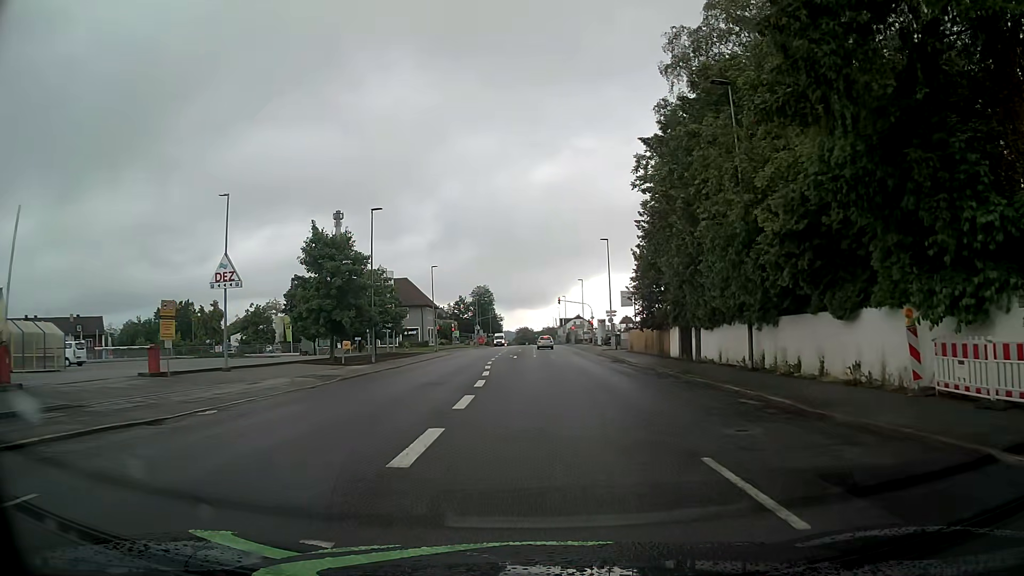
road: tertiary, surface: asphalt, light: Day
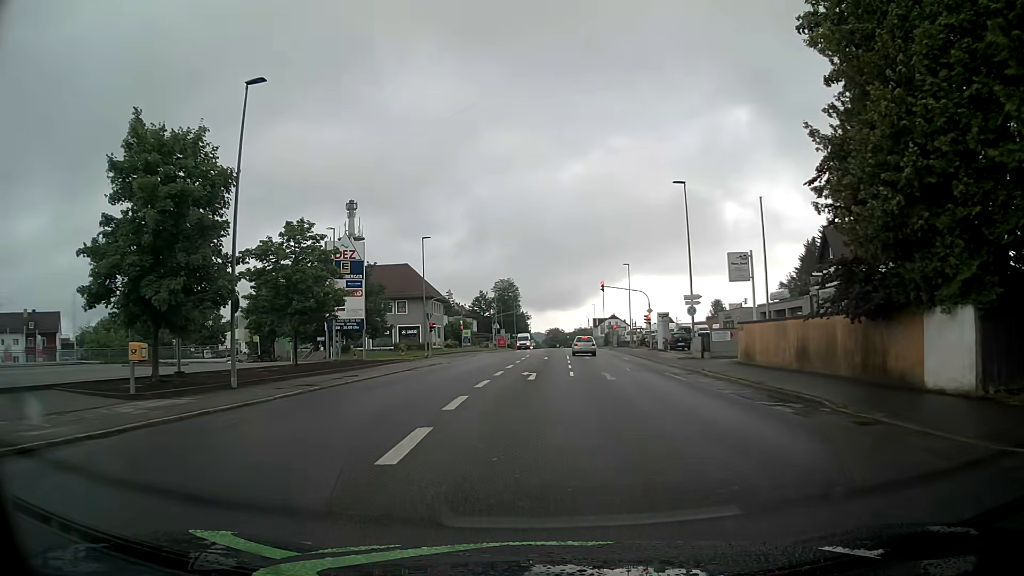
(-0.4, +24.1) m; -2°
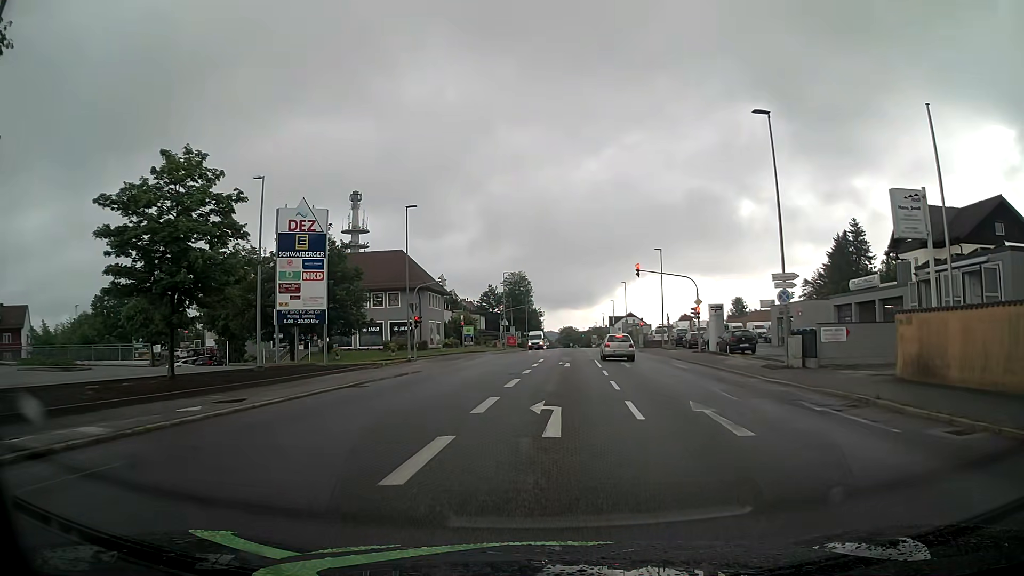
(-0.4, +12.9) m; -2°
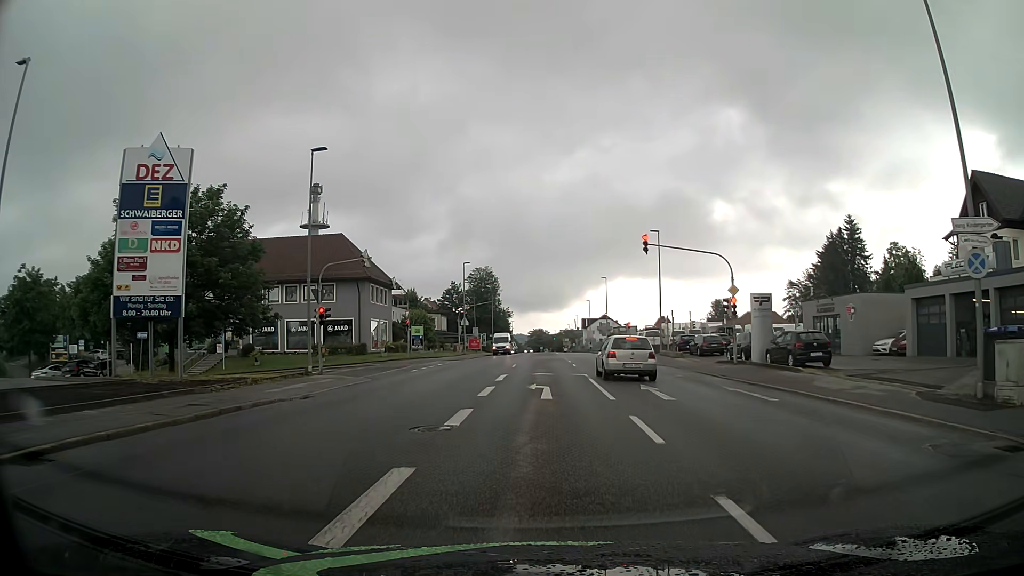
(+0.3, +14.2) m; +3°
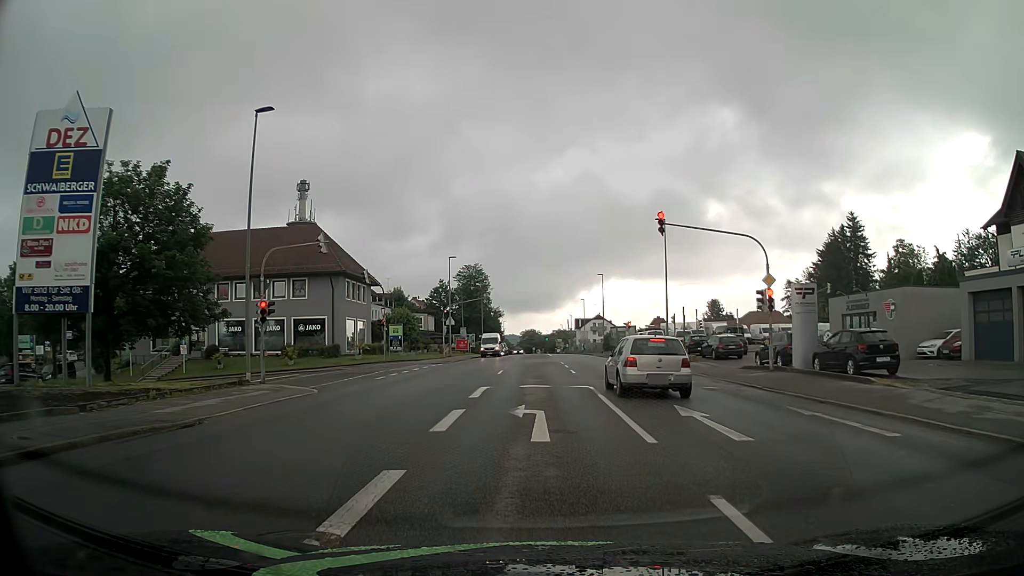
(0.0, +5.9) m; +1°
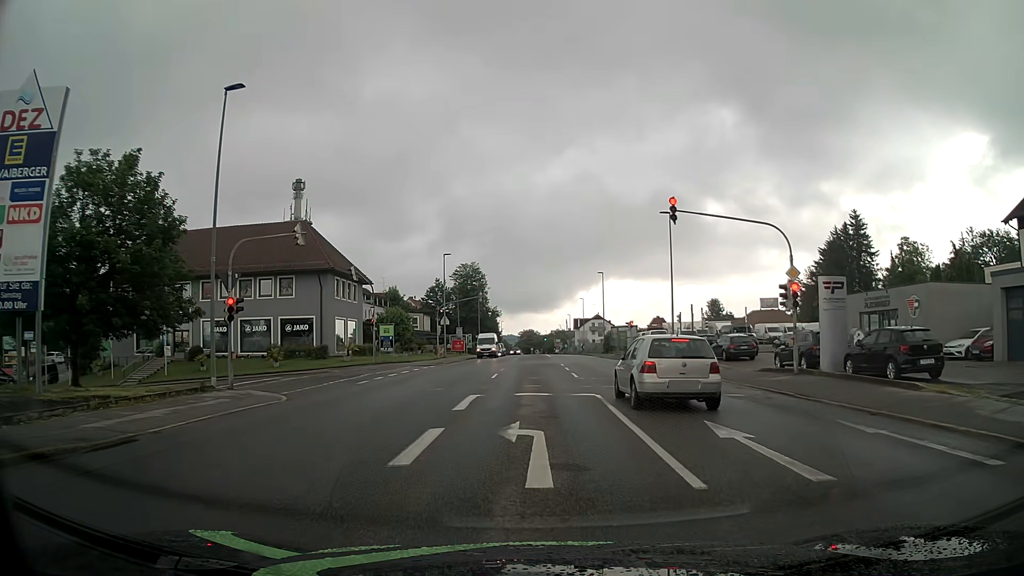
(0.0, +2.7) m; 0°
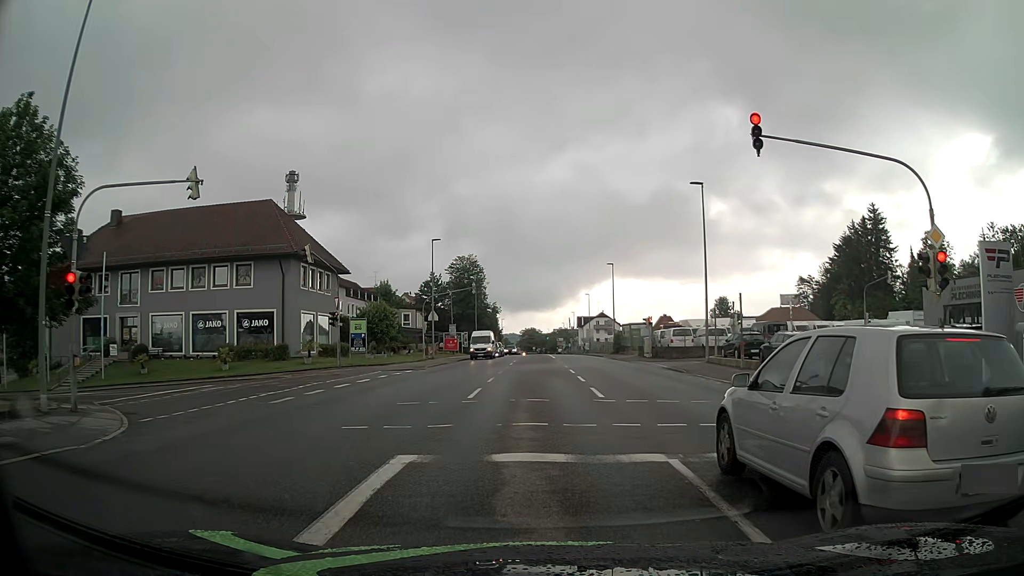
(0.0, +8.7) m; 0°
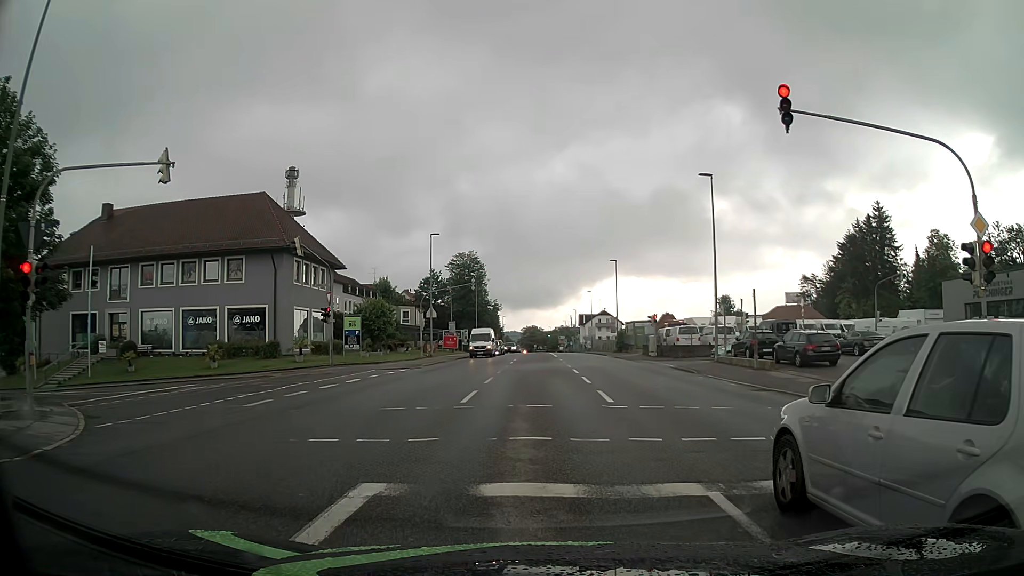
(0.0, +1.6) m; 0°
